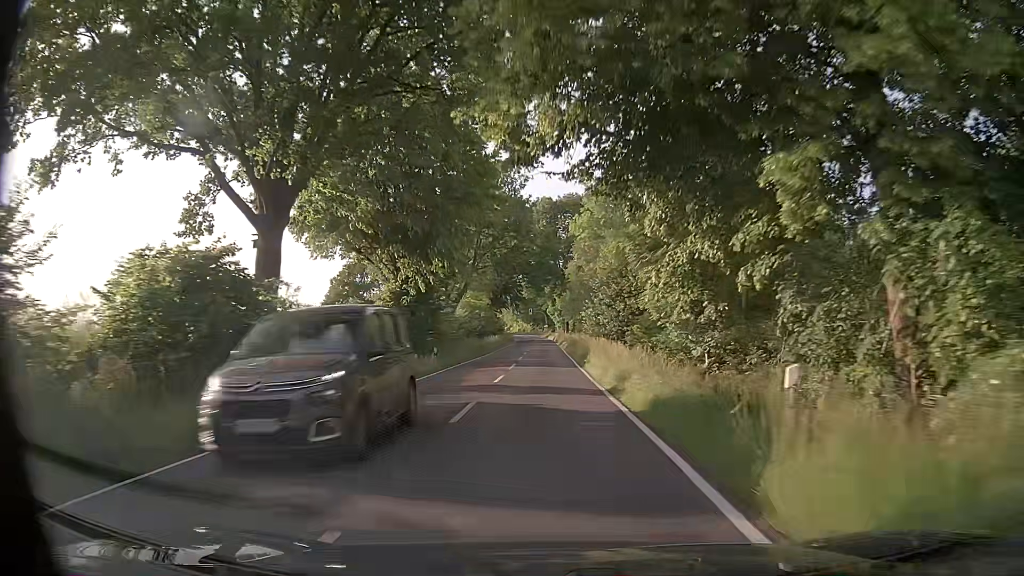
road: tertiary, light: Day
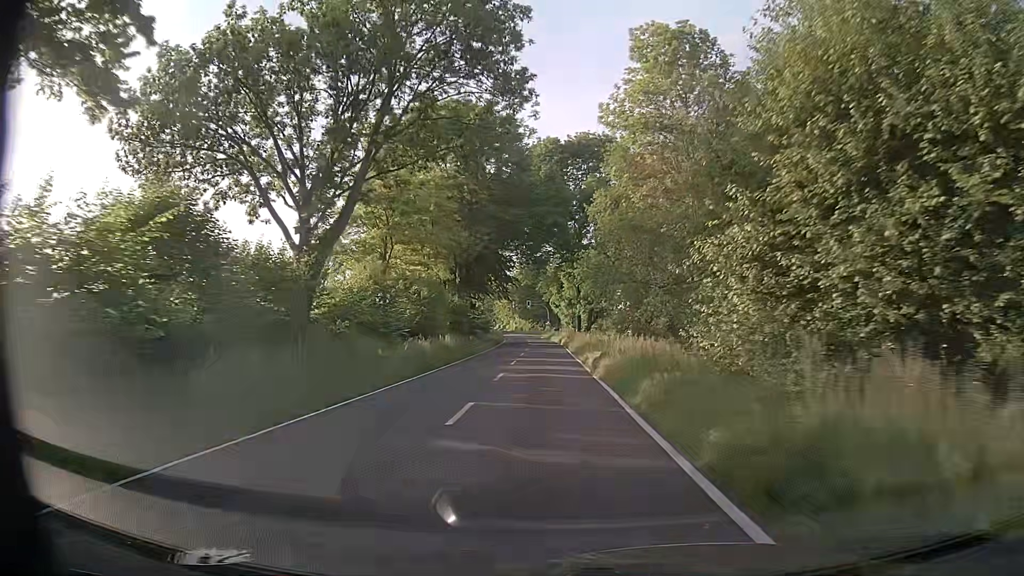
(-0.2, +36.0) m; 0°
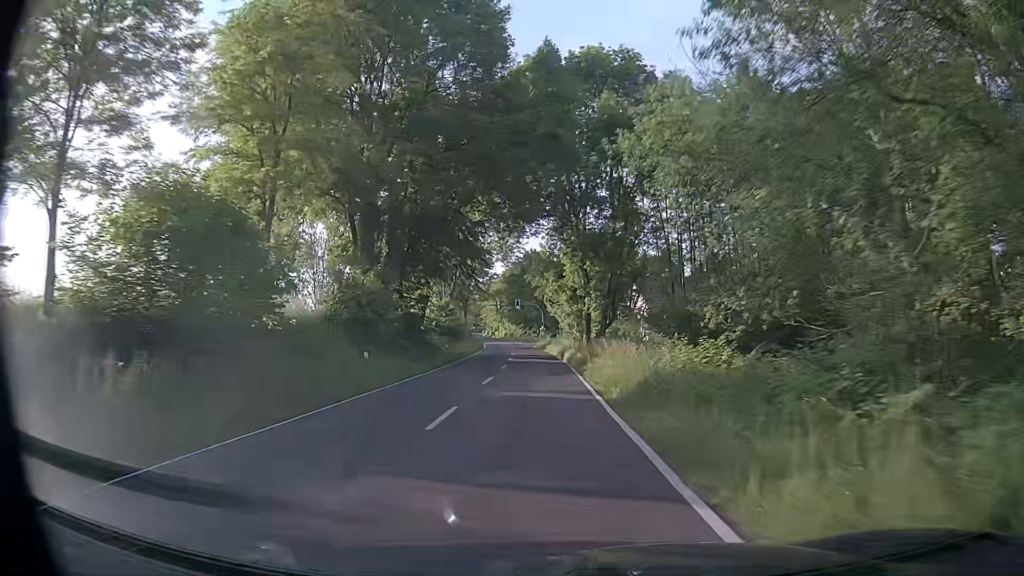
(+0.1, +26.8) m; +1°
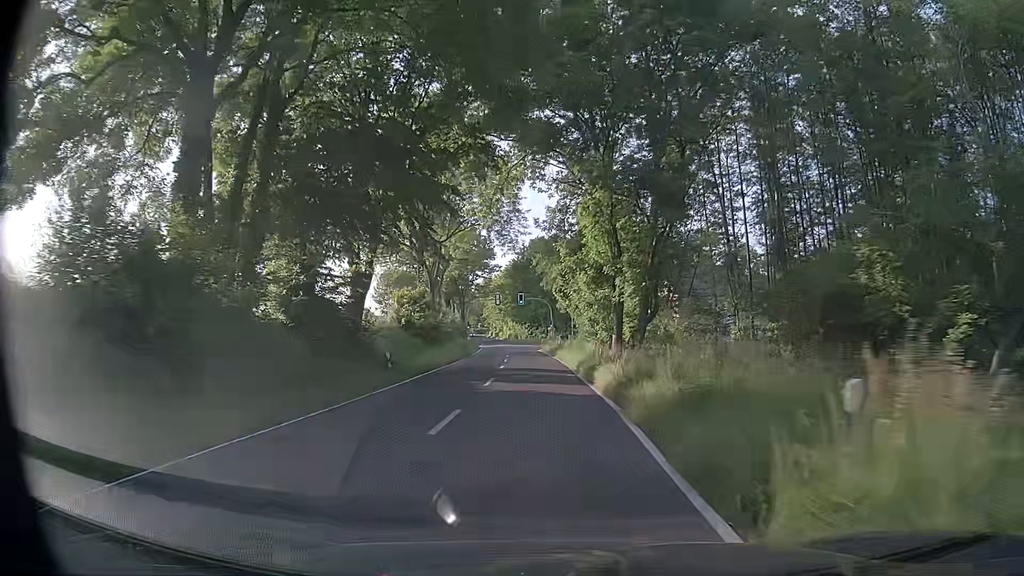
(-0.1, +18.2) m; -1°
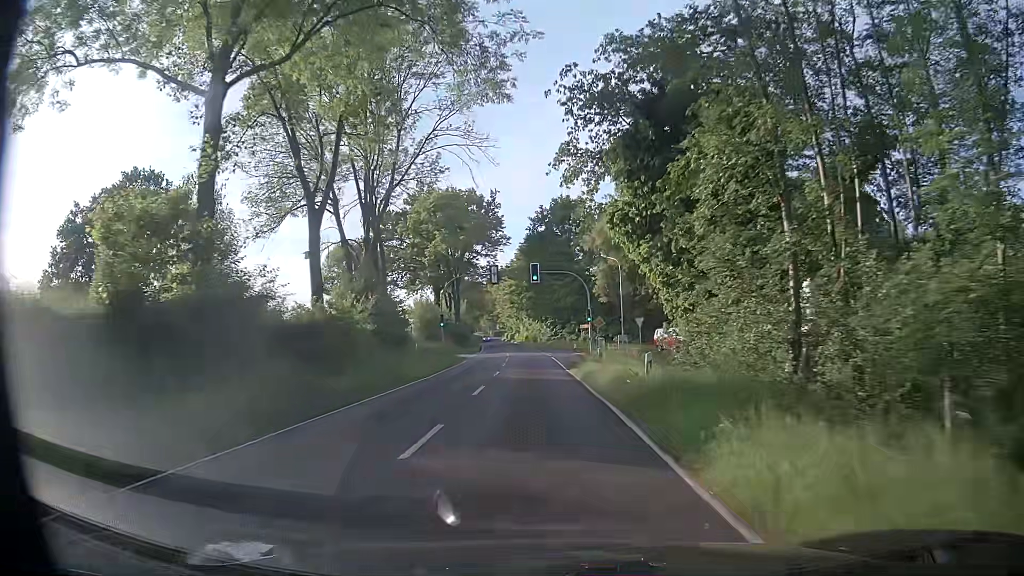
(-0.7, +37.2) m; -2°
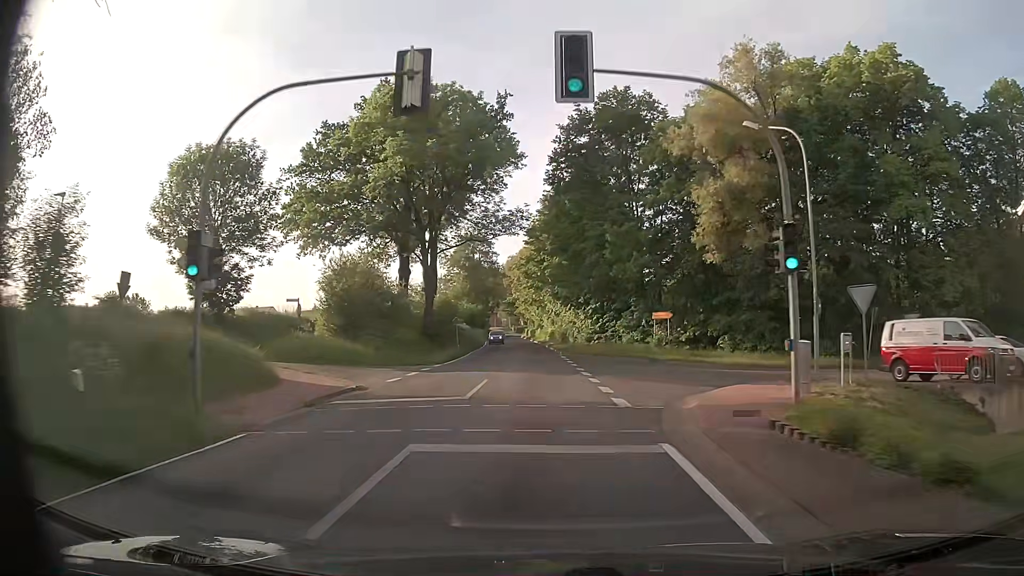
(-0.6, +37.3) m; -2°
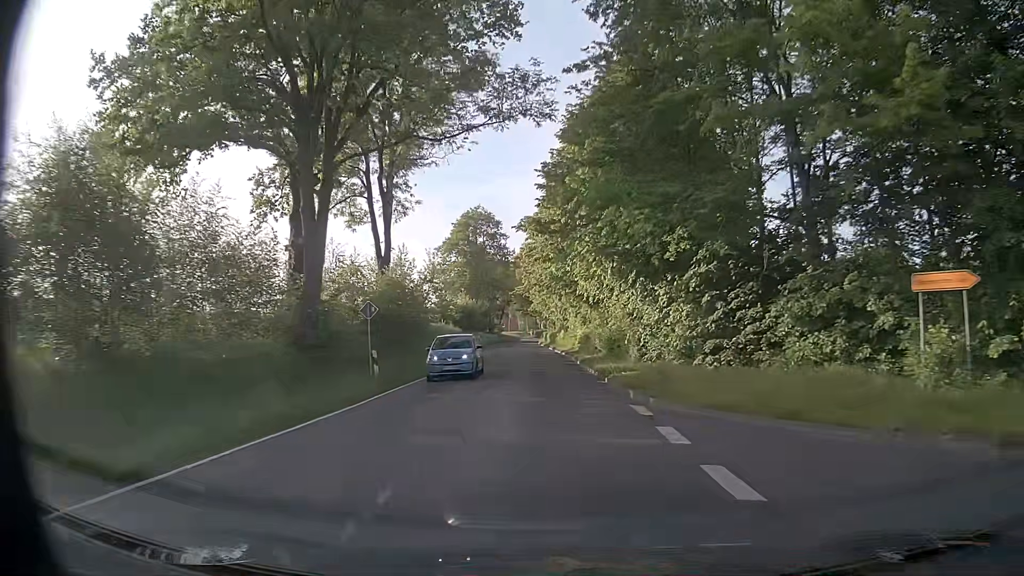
(-0.5, +28.3) m; -2°
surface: asphalt
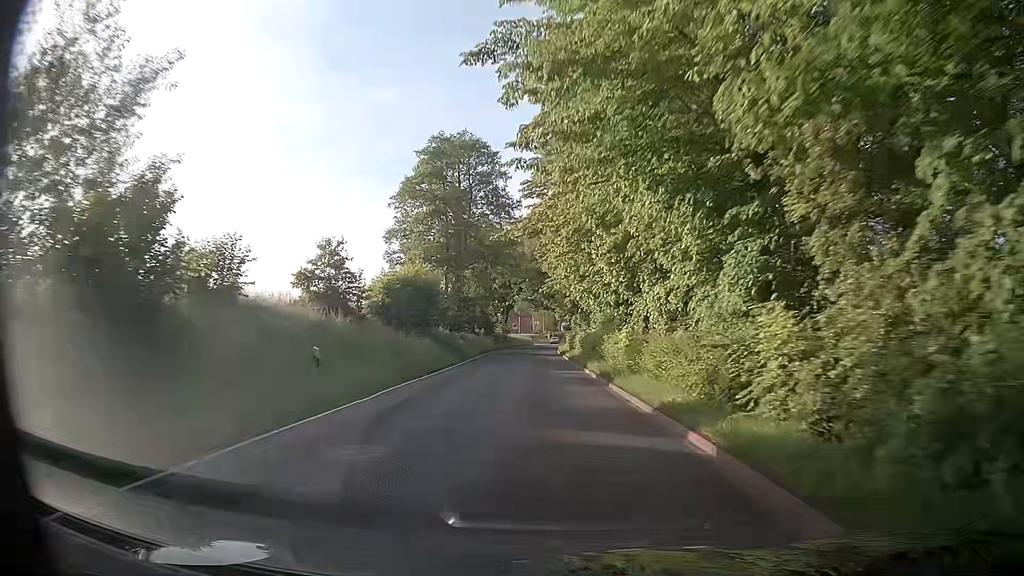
(-0.5, +38.1) m; -2°
